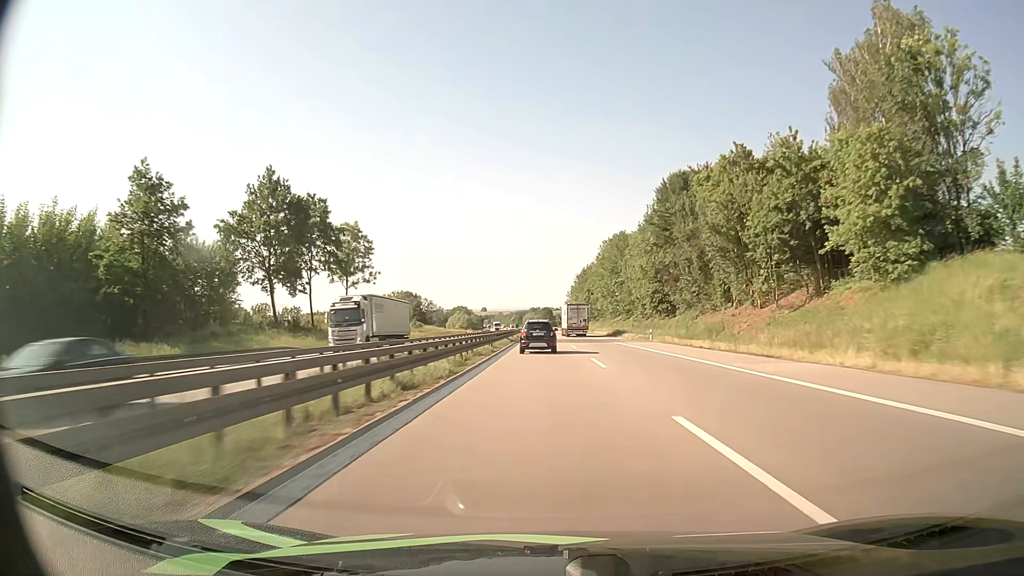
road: motorway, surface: asphalt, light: Day
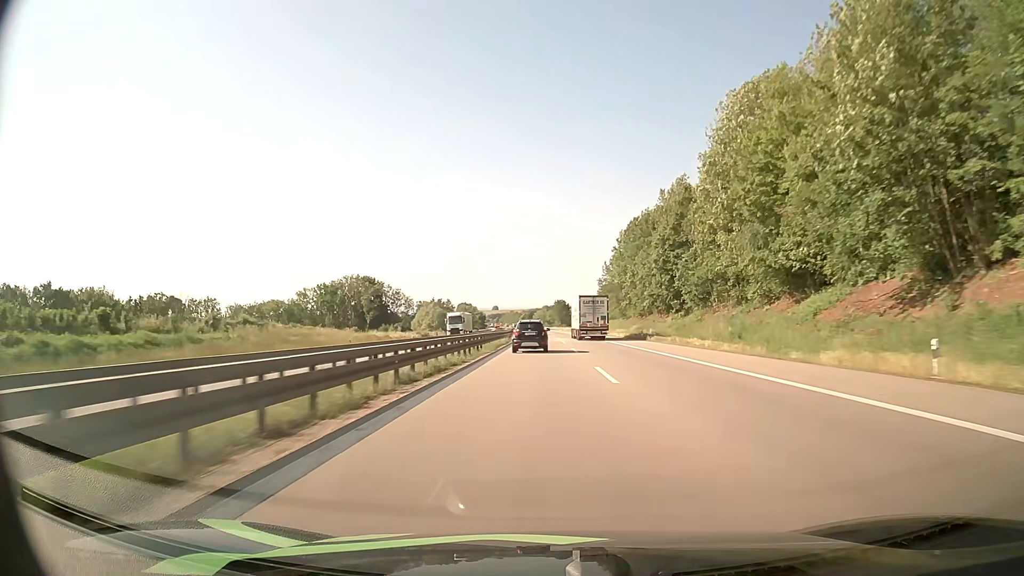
(-1.0, +96.5) m; -1°
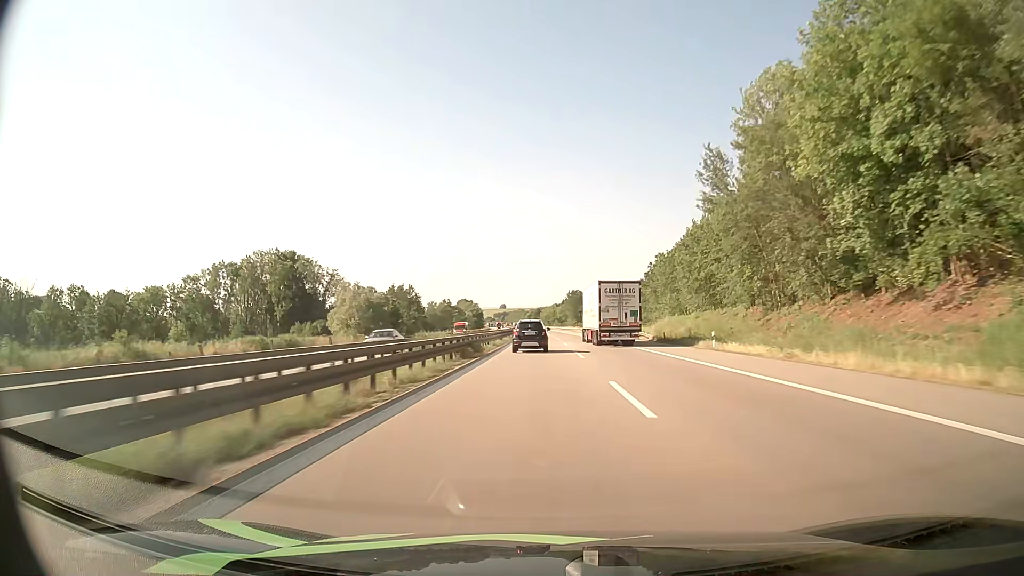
(-0.5, +78.2) m; -1°
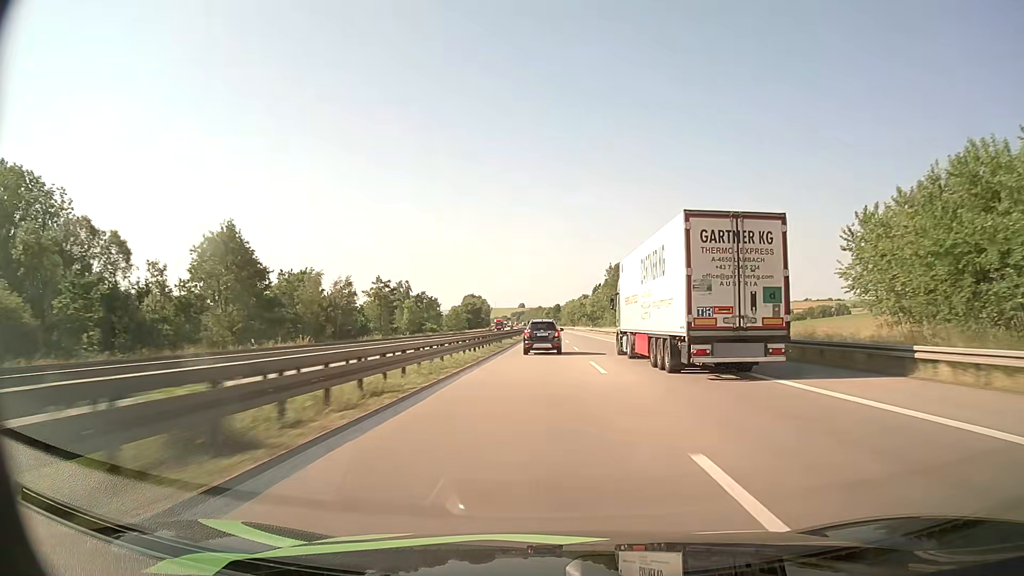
(-1.6, +99.5) m; -2°
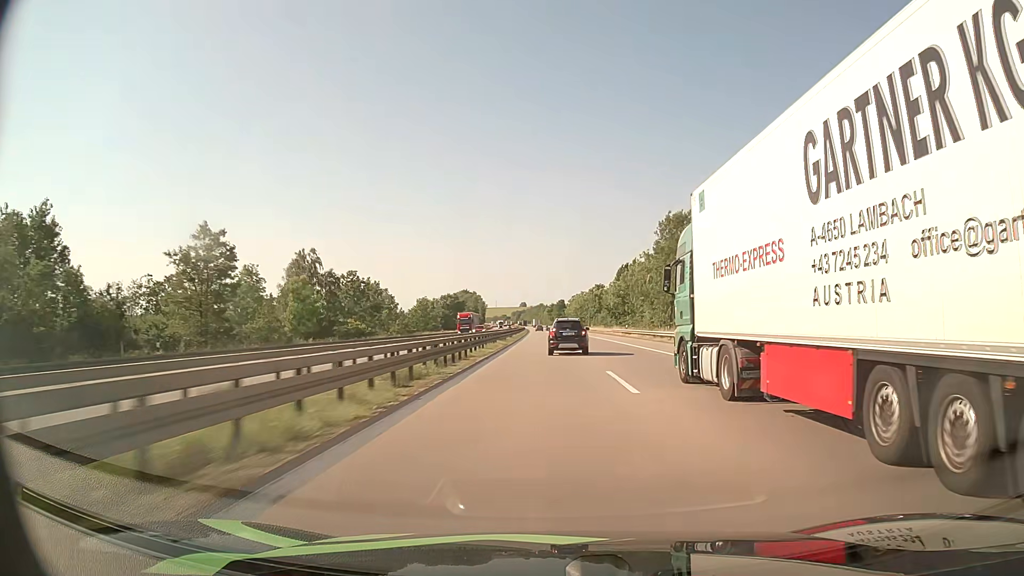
(-0.2, +59.9) m; 0°
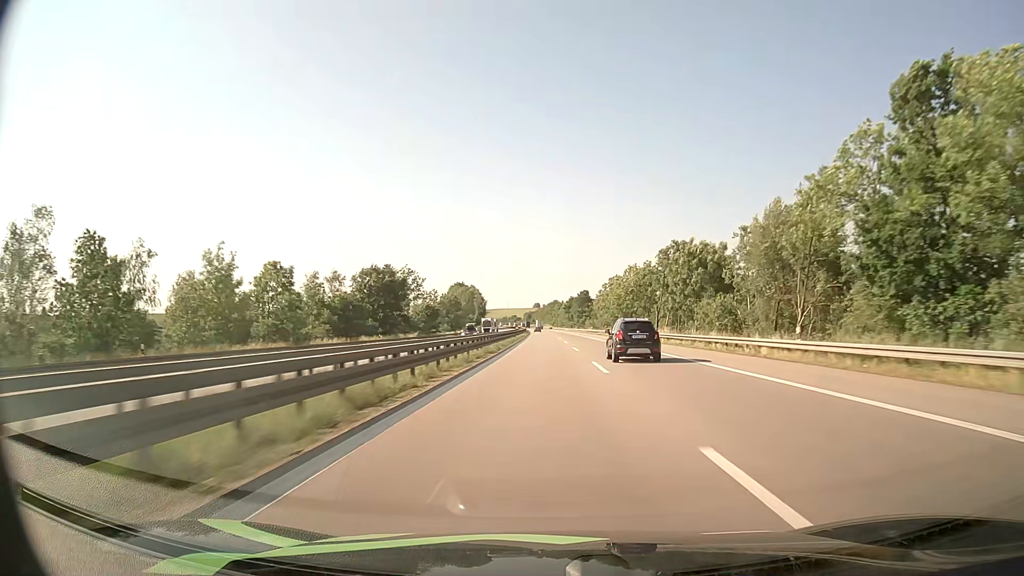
(-1.0, +102.3) m; -1°
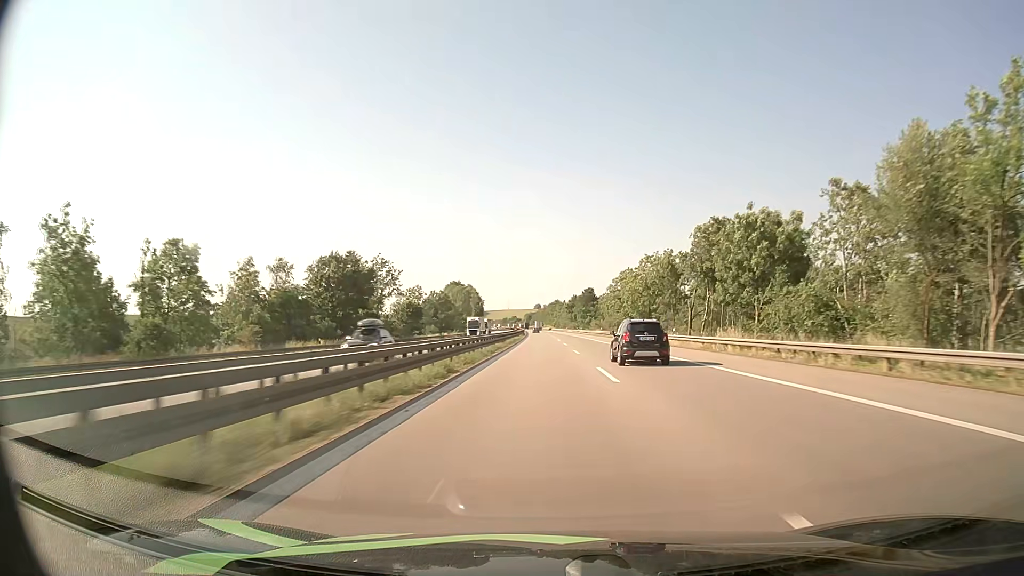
(0.0, +21.0) m; 0°
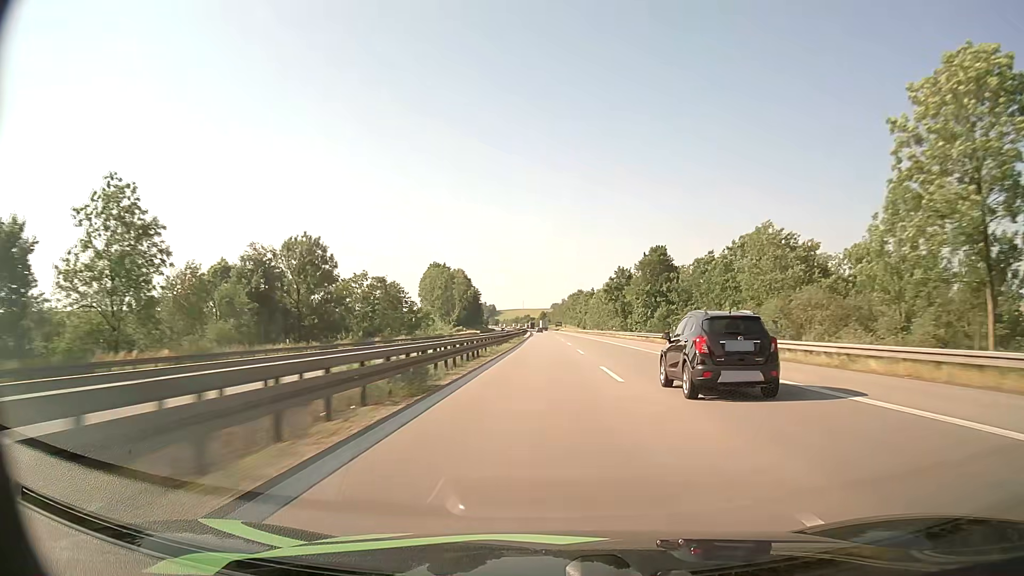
(-1.2, +108.9) m; -1°
(0, +10) (0, +20) (0, +30) (0, +40) (0, +50) (0, +60) (0, +70) (0, +80) (0, +90) (0, +100) m
